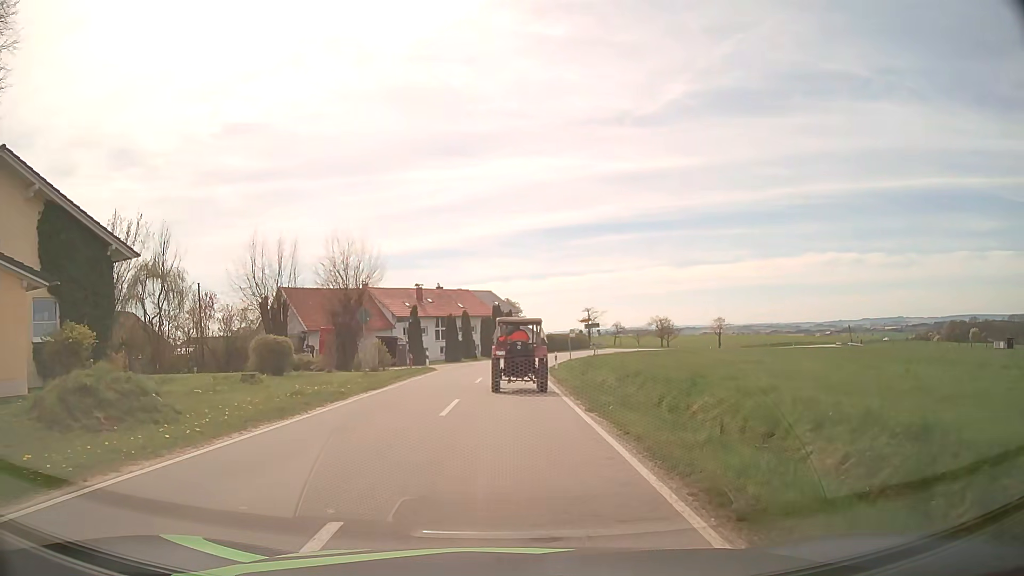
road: tertiary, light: Day
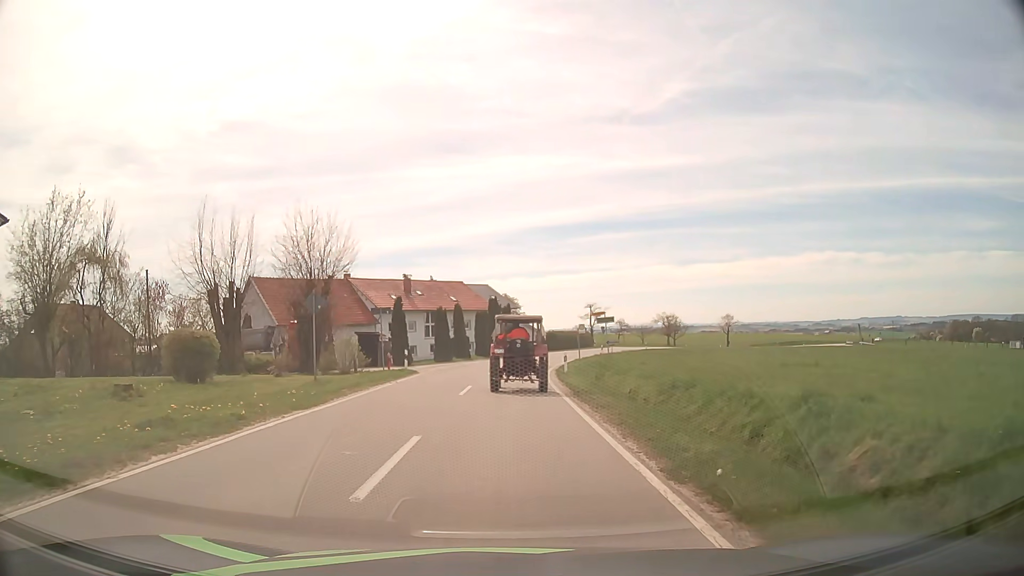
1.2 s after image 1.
(0.0, +7.3) m; 0°
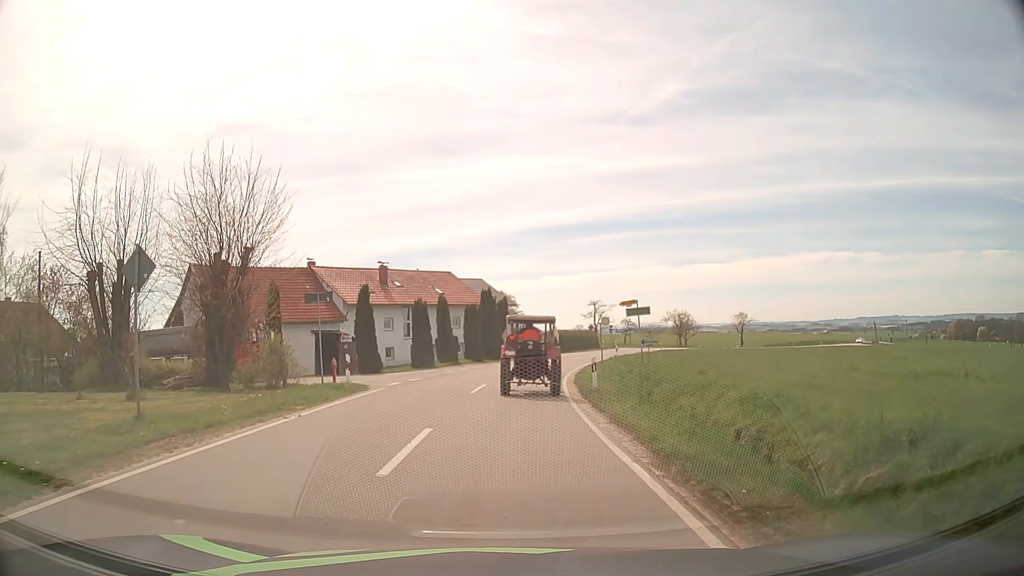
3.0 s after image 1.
(0.0, +10.9) m; 0°
(0, +10) (0, +20) (+1, +30) (+3, +40) (+5, +50) (+7, +59) (+11, +69) (+15, +78) (+18, +87) (+19, +97) m
